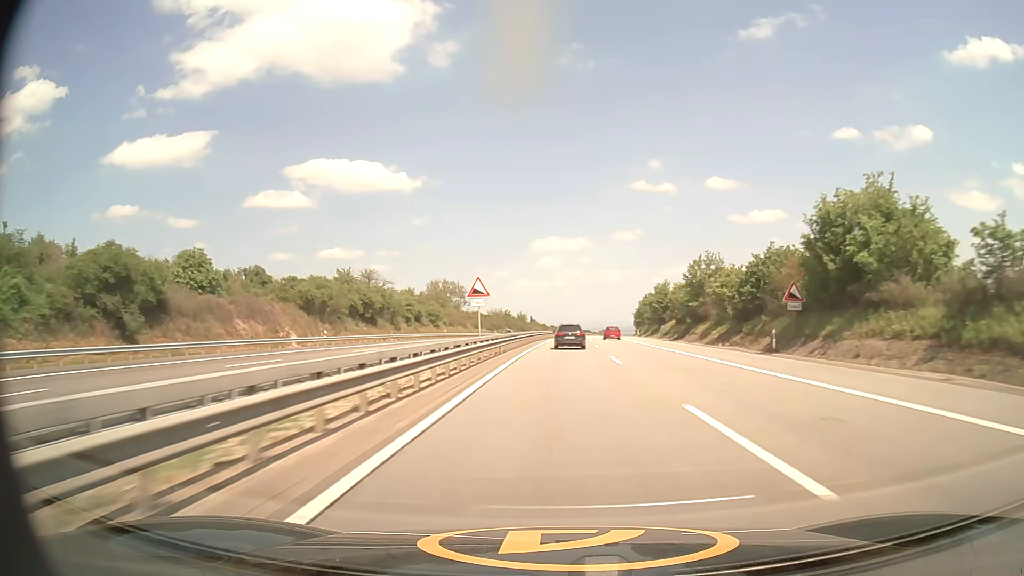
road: motorway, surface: asphalt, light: Day
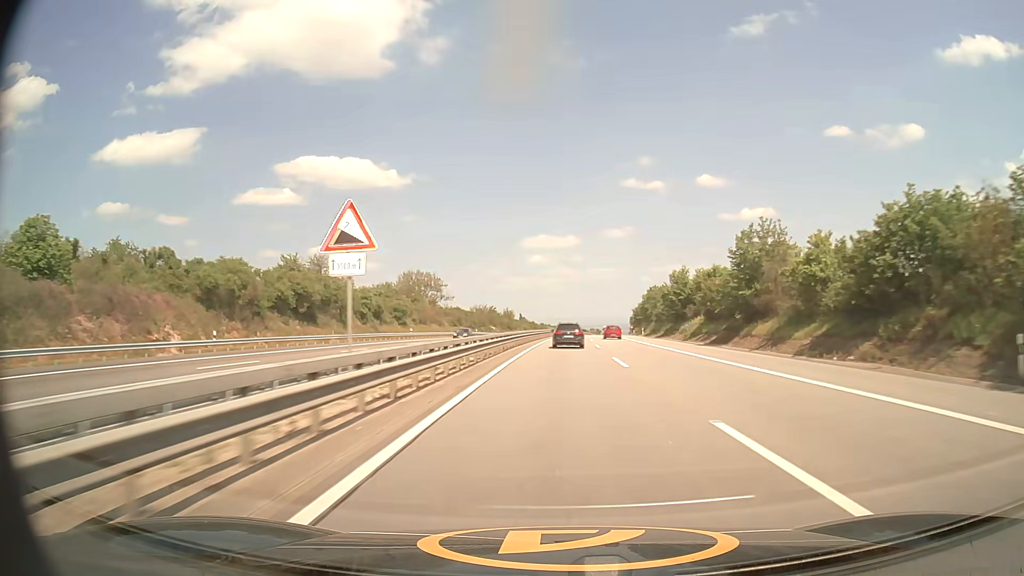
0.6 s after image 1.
(+0.1, +20.1) m; +1°
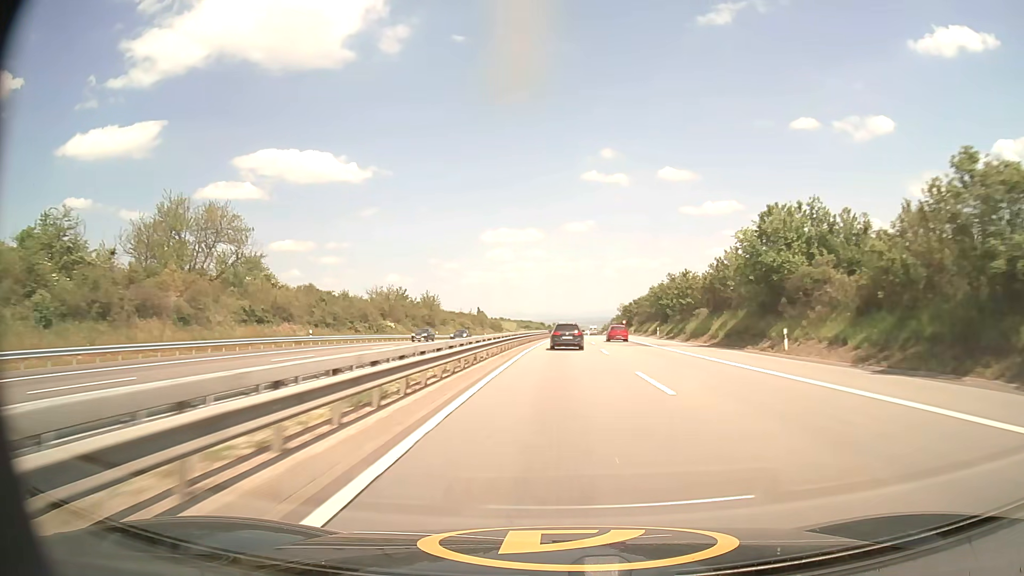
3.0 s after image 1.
(+2.4, +81.0) m; +3°
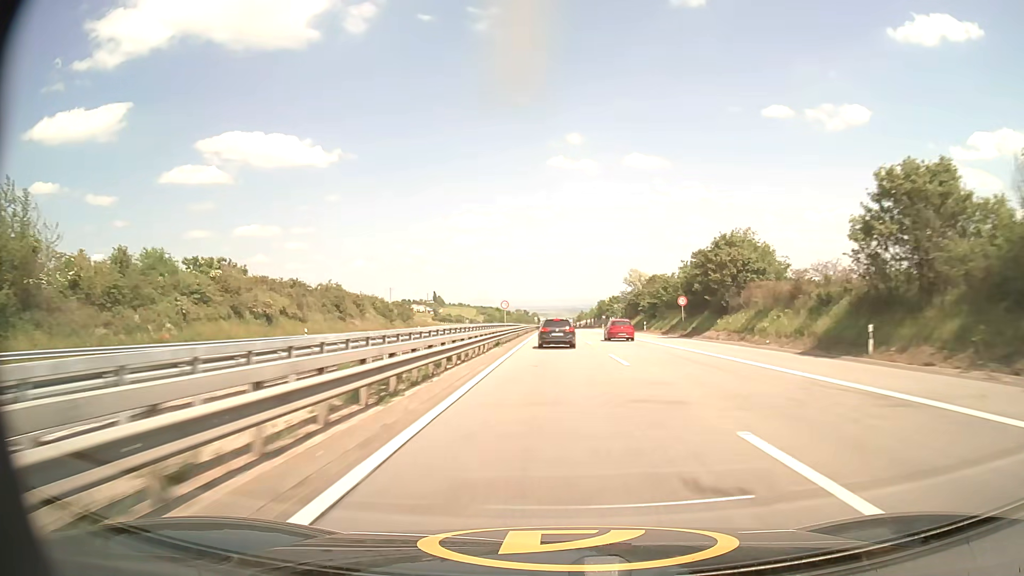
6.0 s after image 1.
(+3.0, +101.7) m; +3°
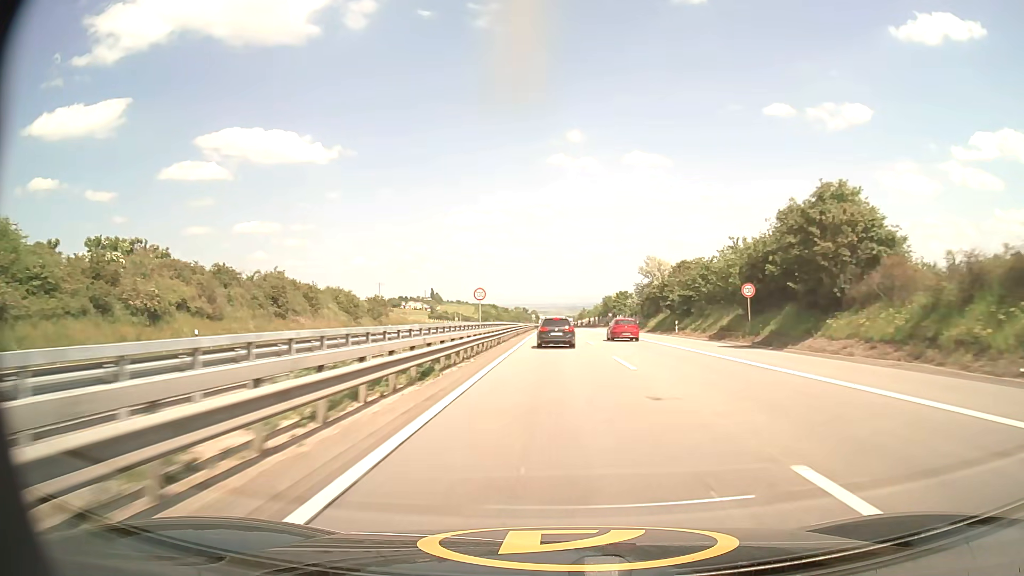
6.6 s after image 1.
(0.0, +19.8) m; 0°
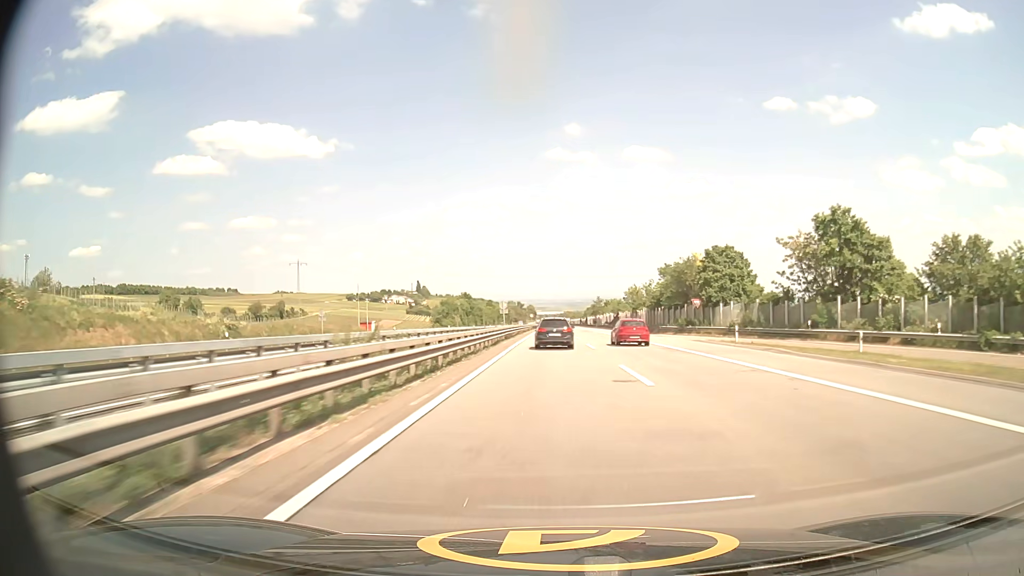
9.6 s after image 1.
(+0.2, +94.3) m; 0°
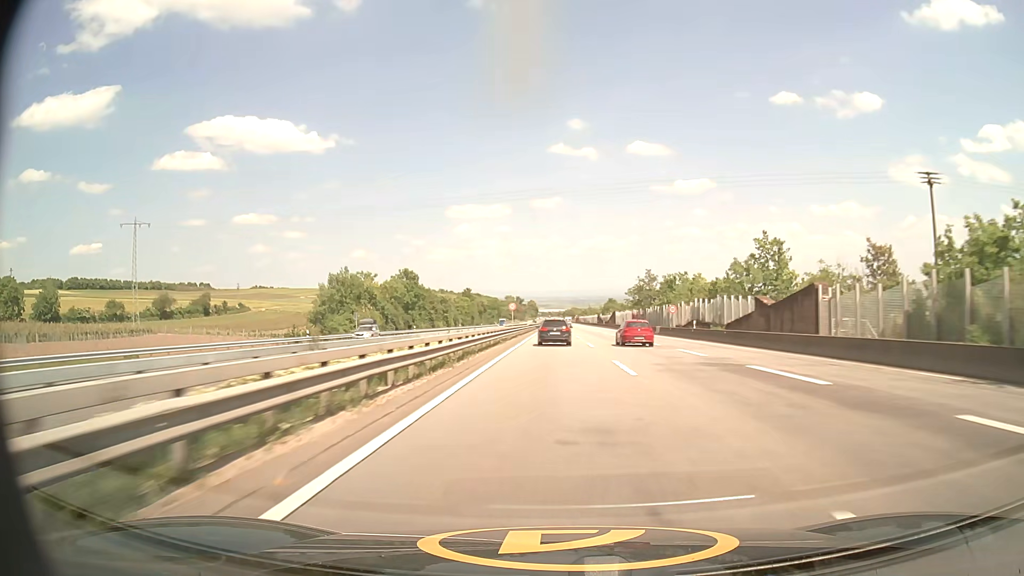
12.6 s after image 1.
(-0.2, +87.5) m; 0°
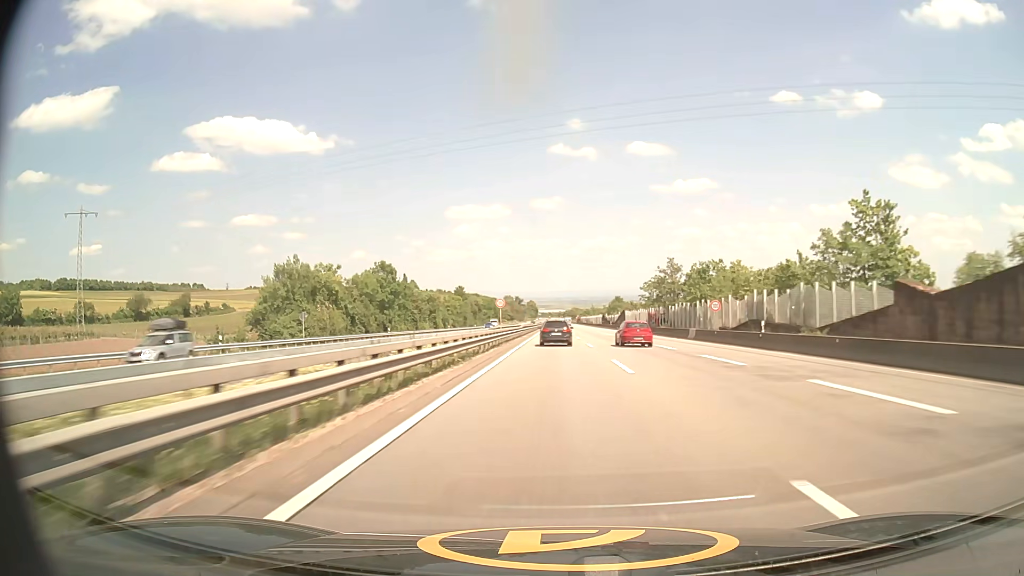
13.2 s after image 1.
(0.0, +17.2) m; 0°
(0, +10) (0, +20) (0, +30) (0, +40) (0, +50) (0, +60) (0, +70) (0, +80) (0, +90) (0, +100) m
